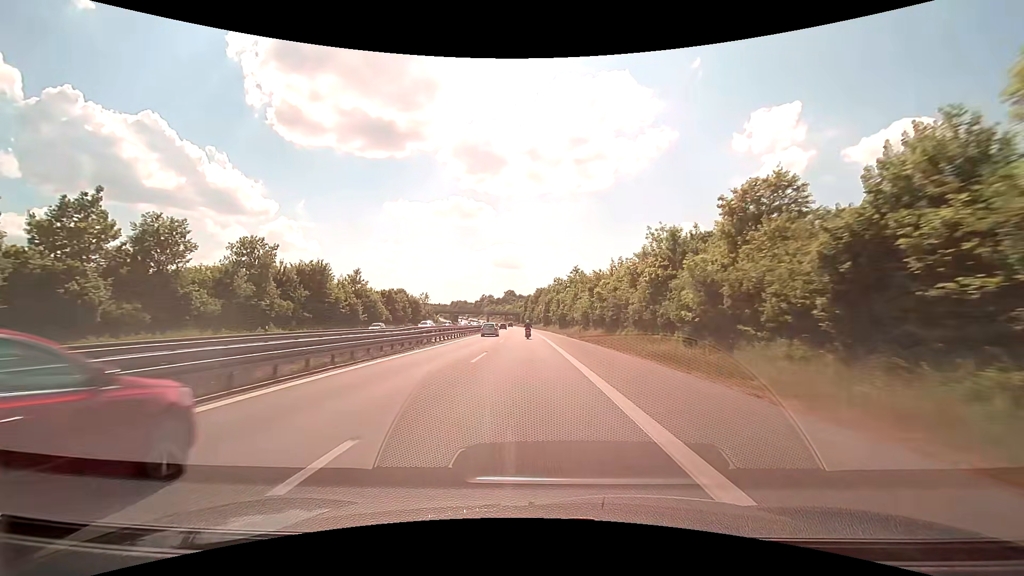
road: motorway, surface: asphalt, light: Day
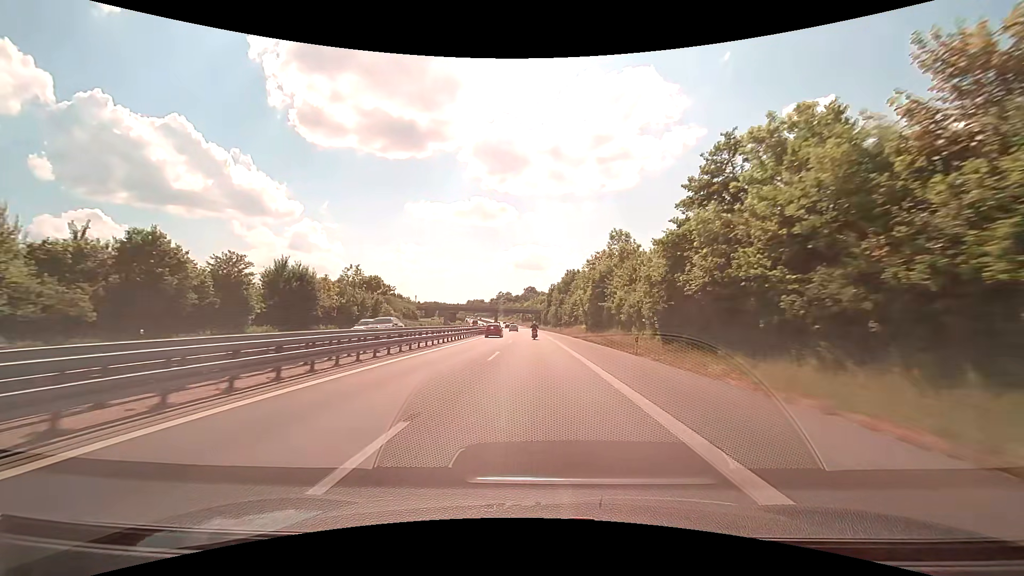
(-2.0, +70.8) m; -3°
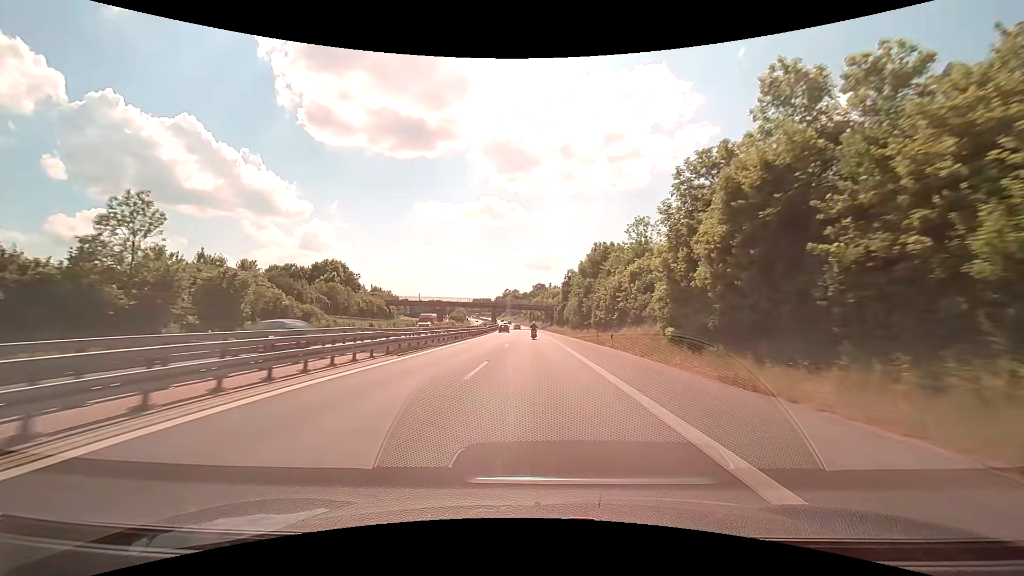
(-0.4, +42.5) m; -1°
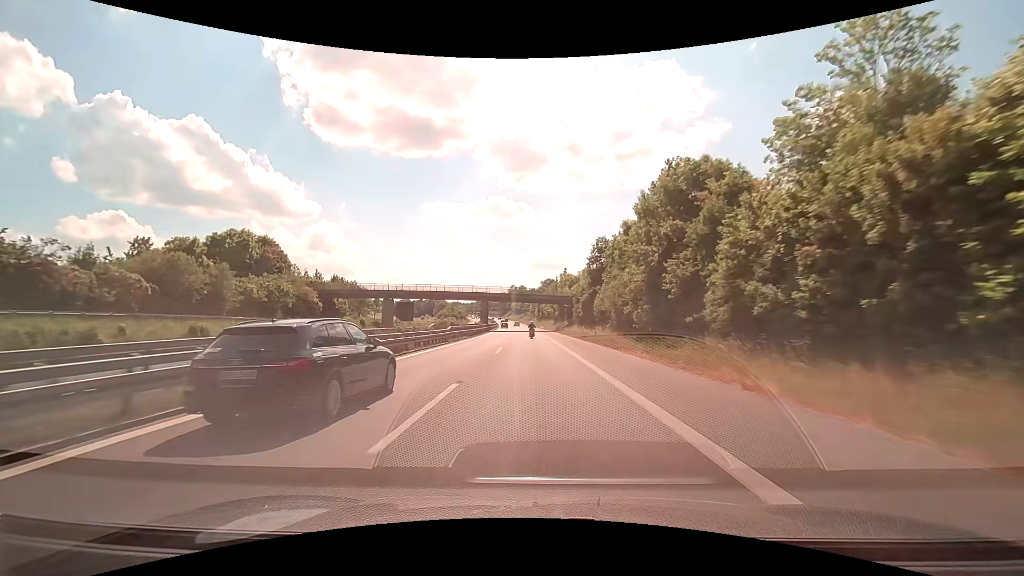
(-0.3, +42.8) m; -1°
(0, +10) (0, +20) (0, +30) (0, +40) (-1, +50) (-1, +60) (-1, +70) (-2, +80) (-2, +90) (-2, +100) m
